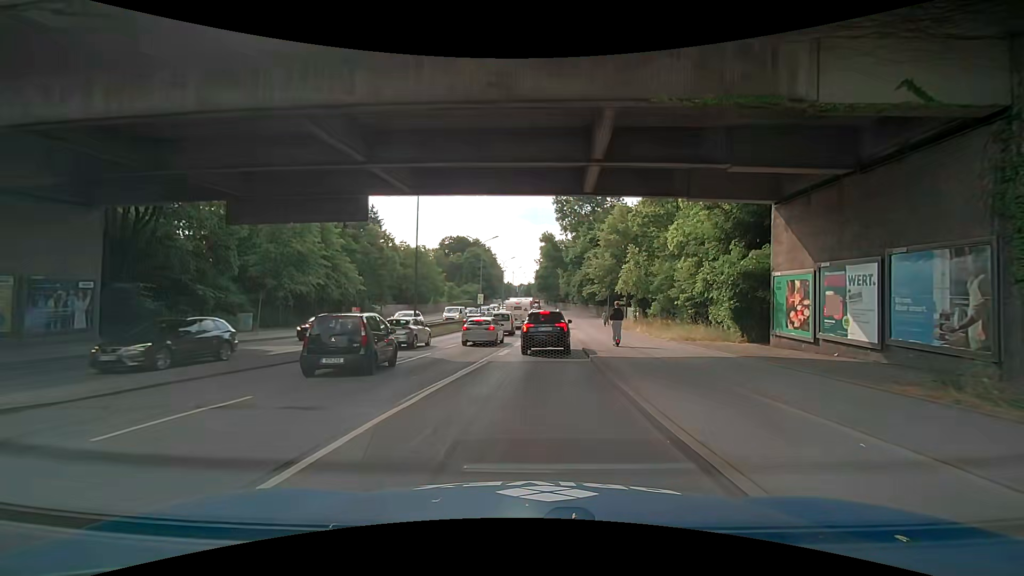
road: trunk_link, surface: asphalt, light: Day
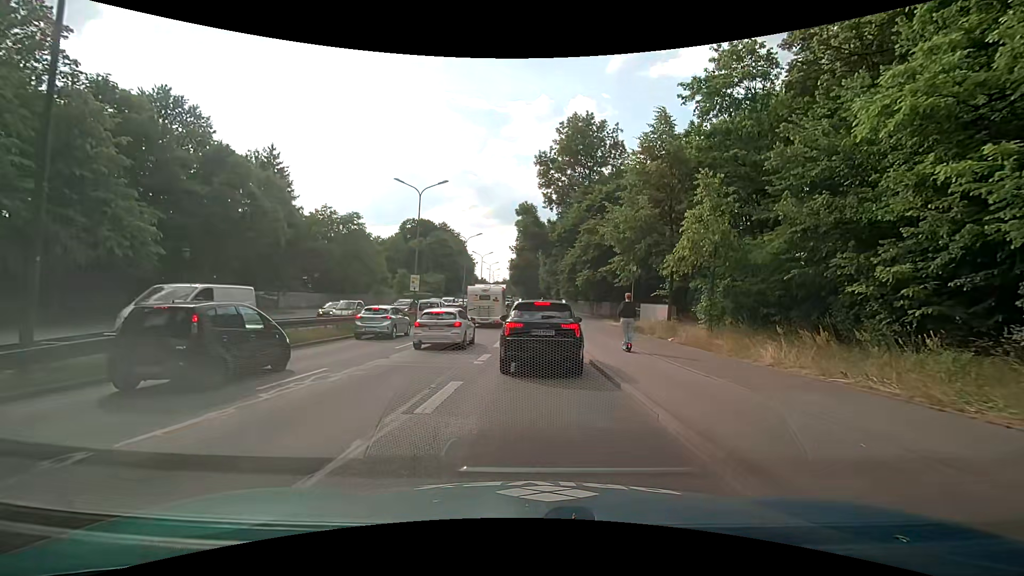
(+1.0, +23.5) m; +3°
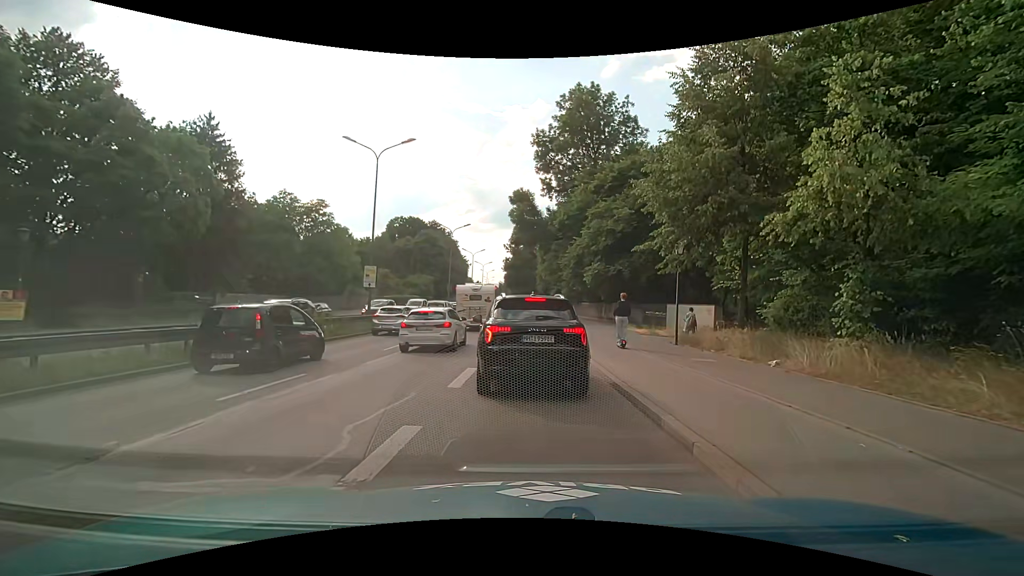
(-0.2, +9.5) m; -1°
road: trunk
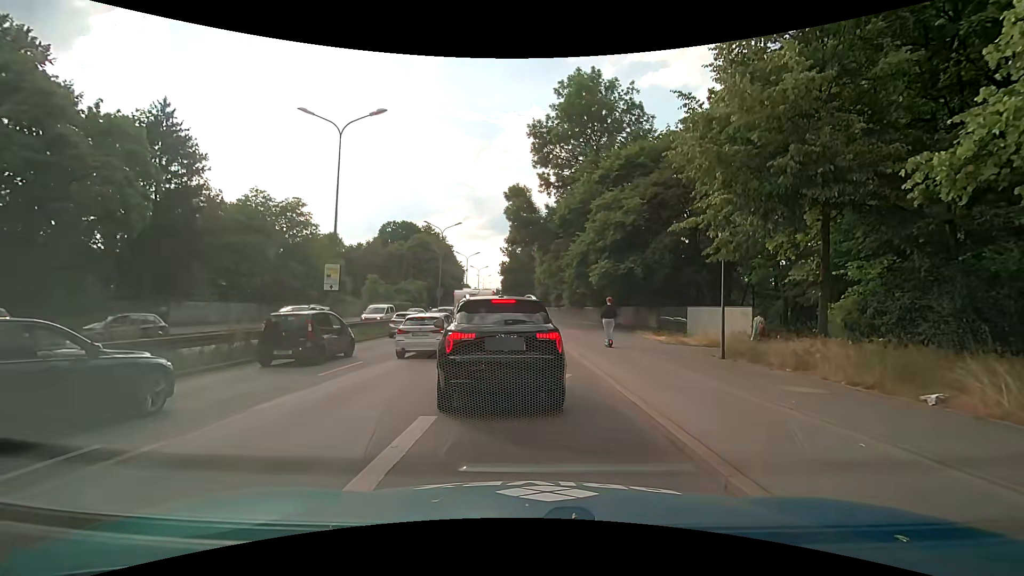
(+0.1, +5.1) m; 0°
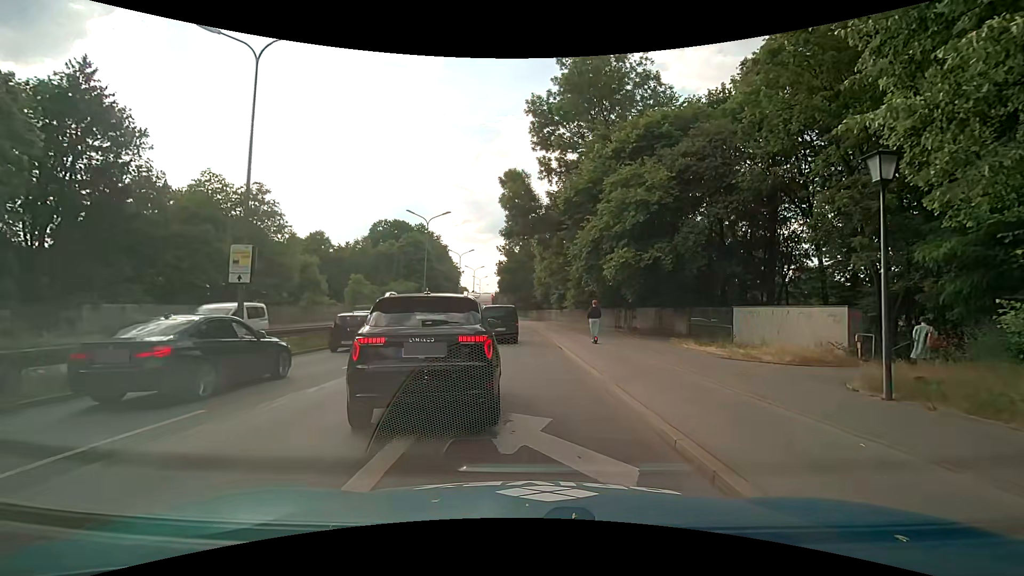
(+0.1, +7.0) m; +1°
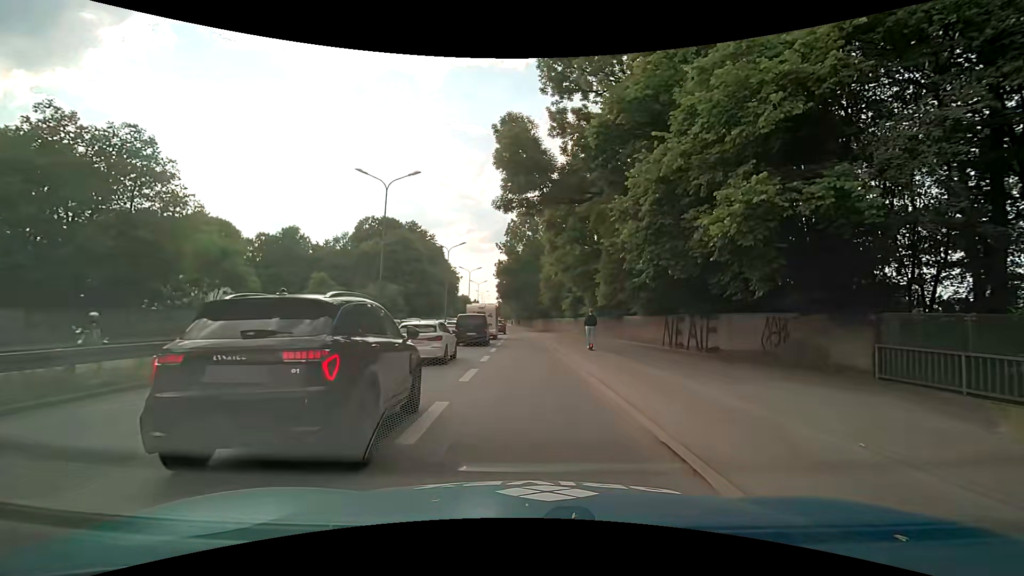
(-0.2, +15.8) m; -1°
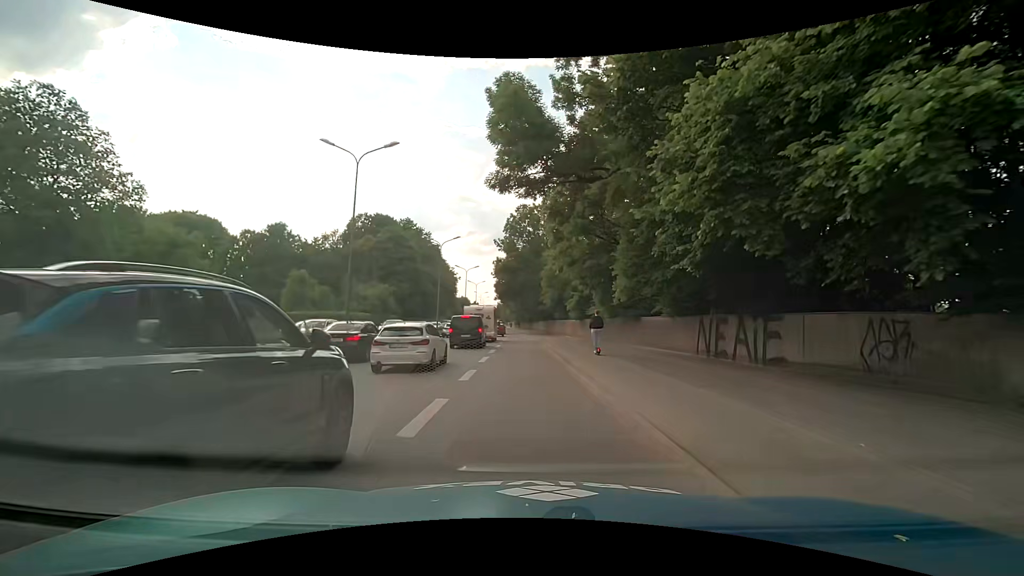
(0.0, +5.7) m; 0°
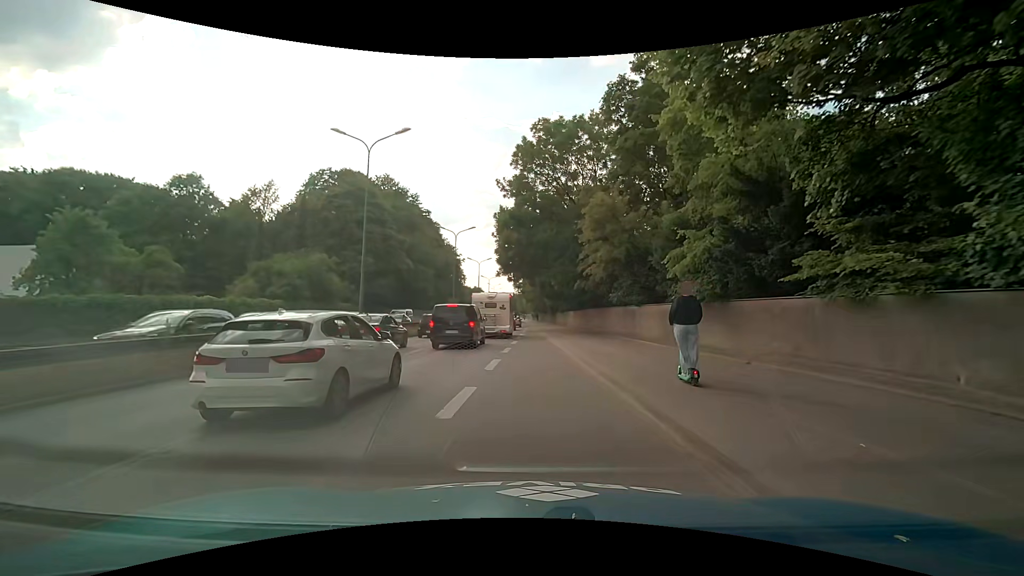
(-0.6, +28.9) m; -2°
(0, +10) (0, +20) (-1, +30) (-1, +40) (-2, +50) (-2, +60) (-2, +70) (-3, +80) (-3, +90) (-3, +100) m
